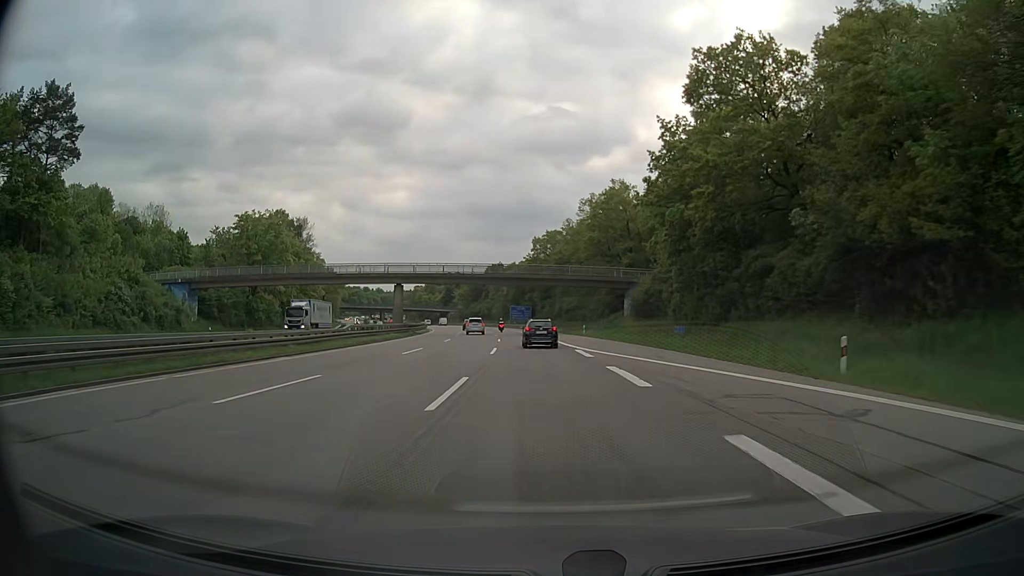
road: motorway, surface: asphalt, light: Day
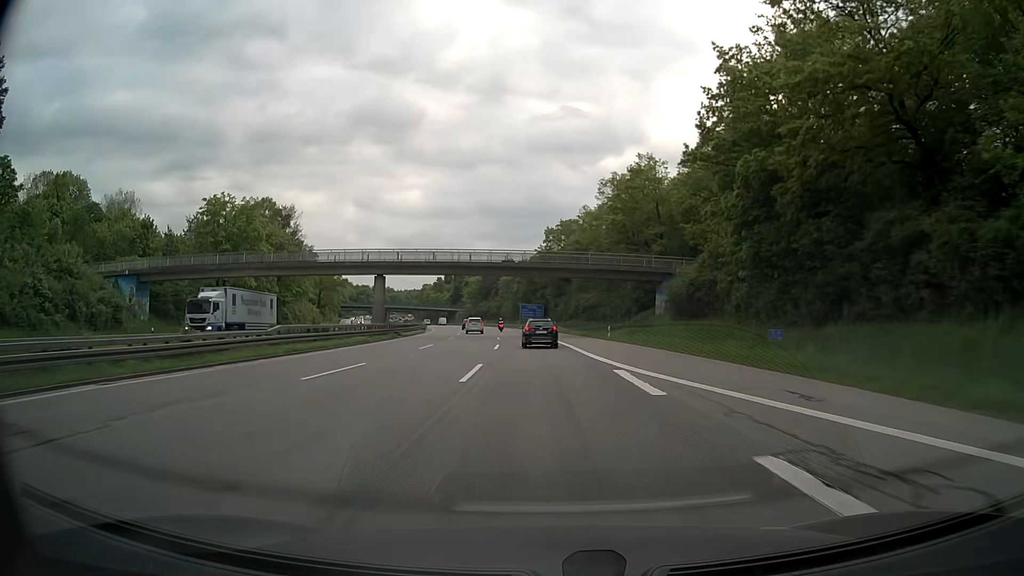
(-0.1, +13.4) m; -1°
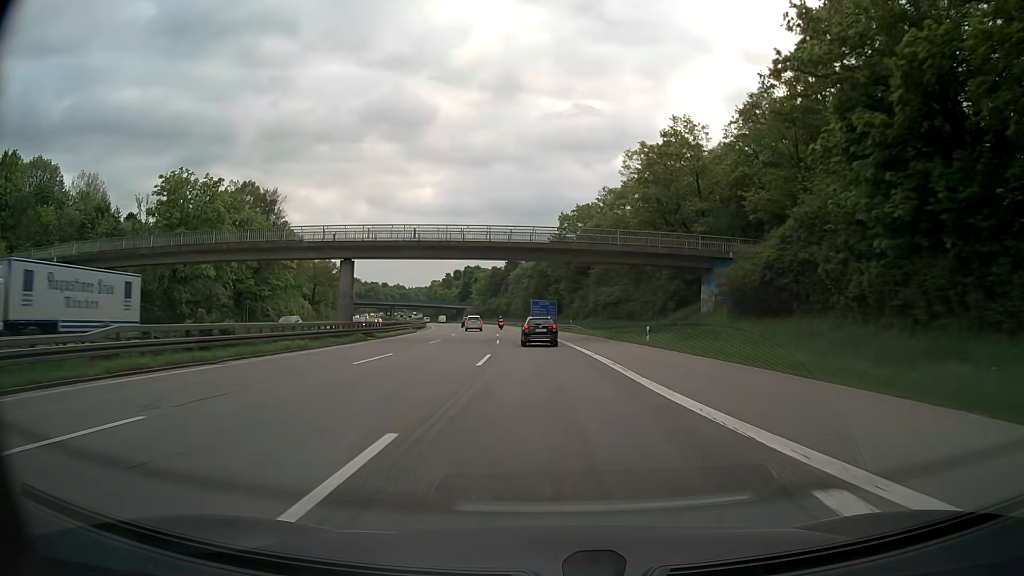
(-0.1, +13.4) m; -1°
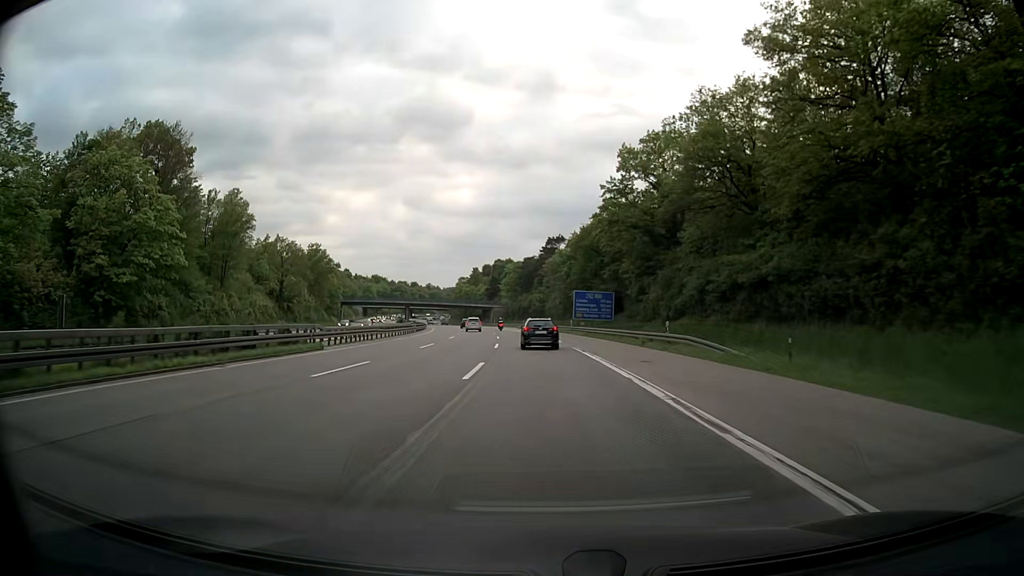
(-1.1, +40.3) m; -3°
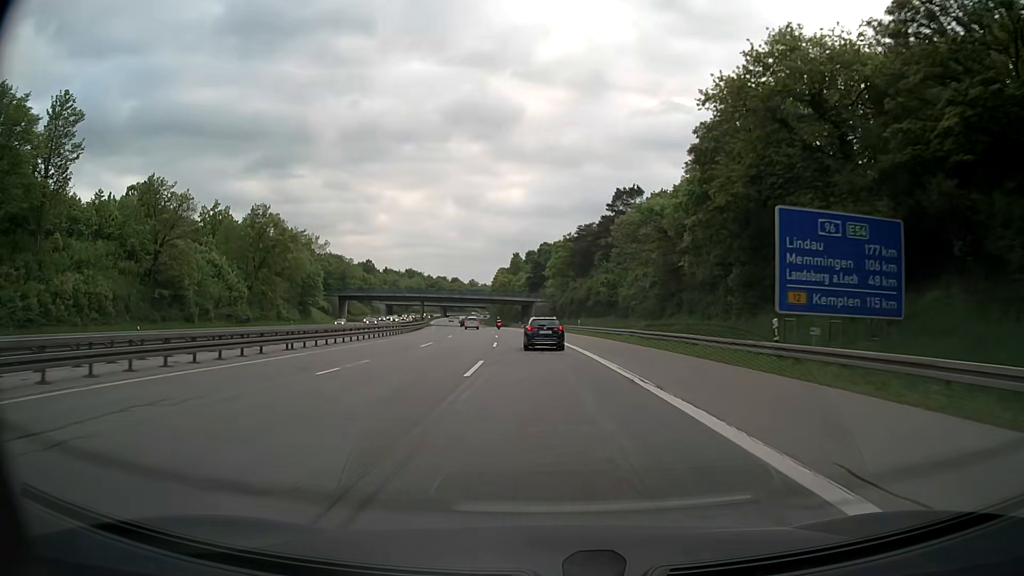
(-2.1, +53.6) m; -4°
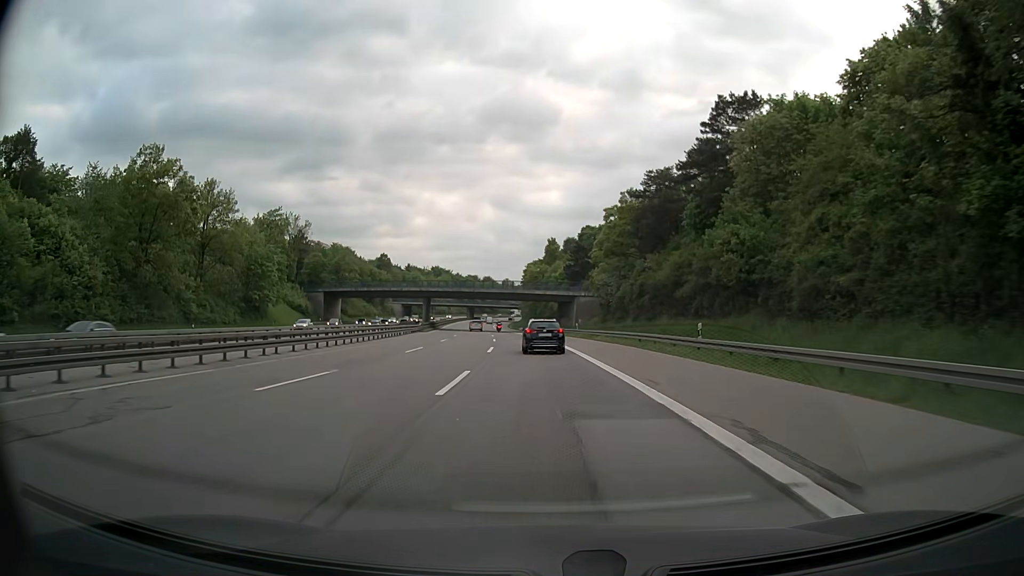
(-1.3, +40.0) m; -3°
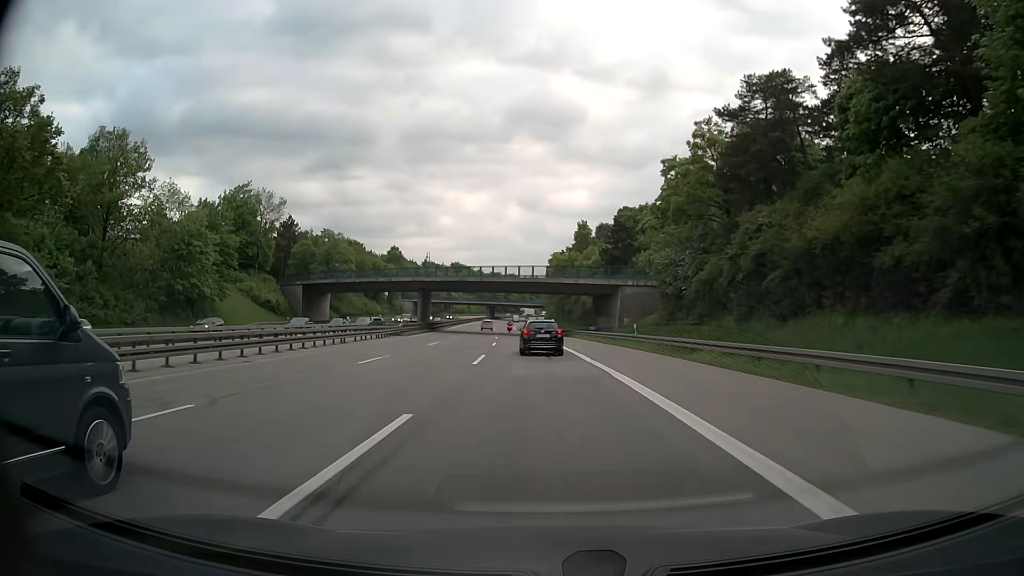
(-0.5, +26.9) m; -2°
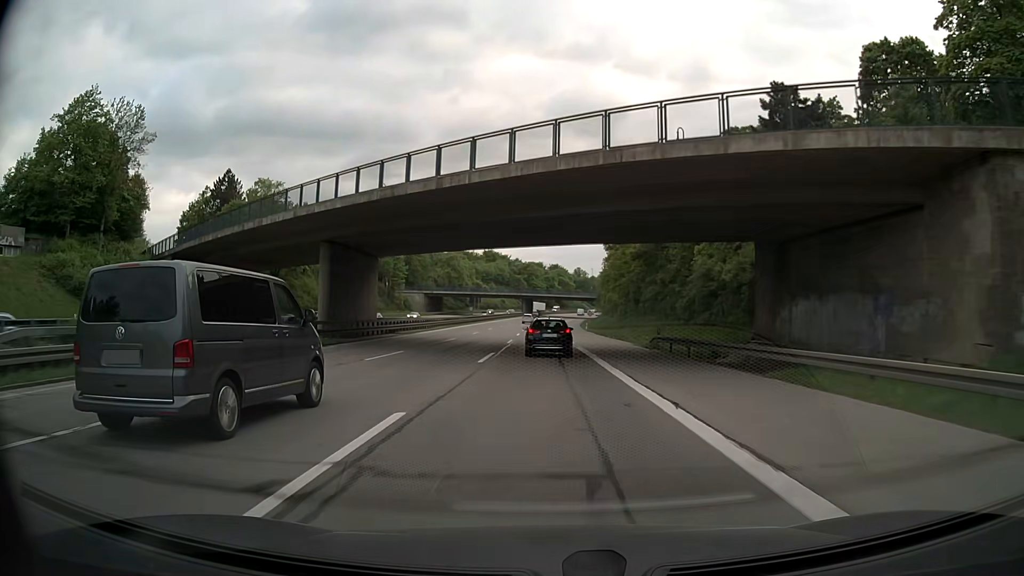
(-1.9, +54.2) m; -4°
(0, +10) (0, +20) (0, +30) (0, +40) (-1, +50) (-1, +60) (-1, +70) (-1, +80) (-1, +90) (-1, +100) m
